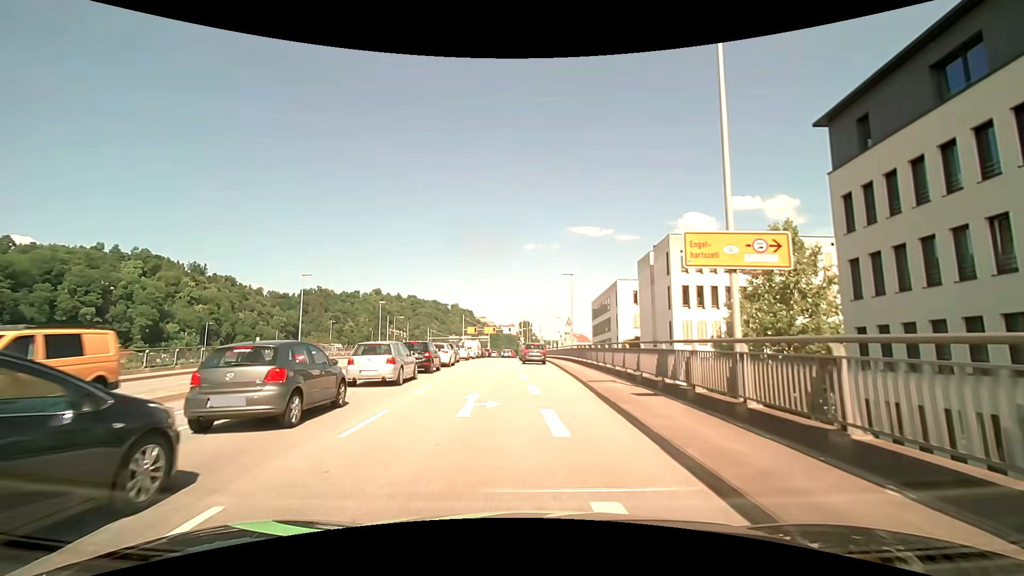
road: primary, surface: asphalt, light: Day
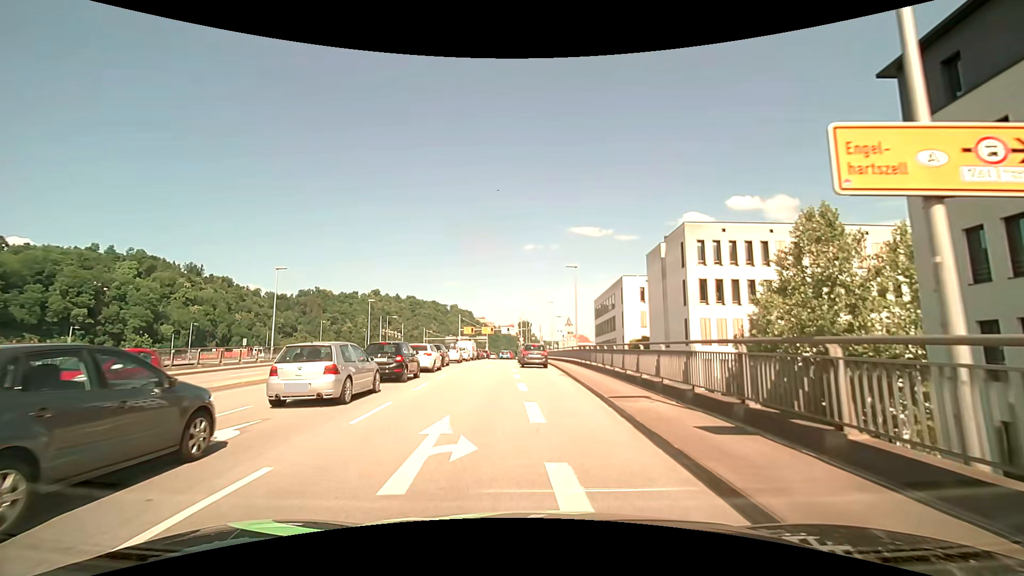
(0.0, +4.6) m; 0°
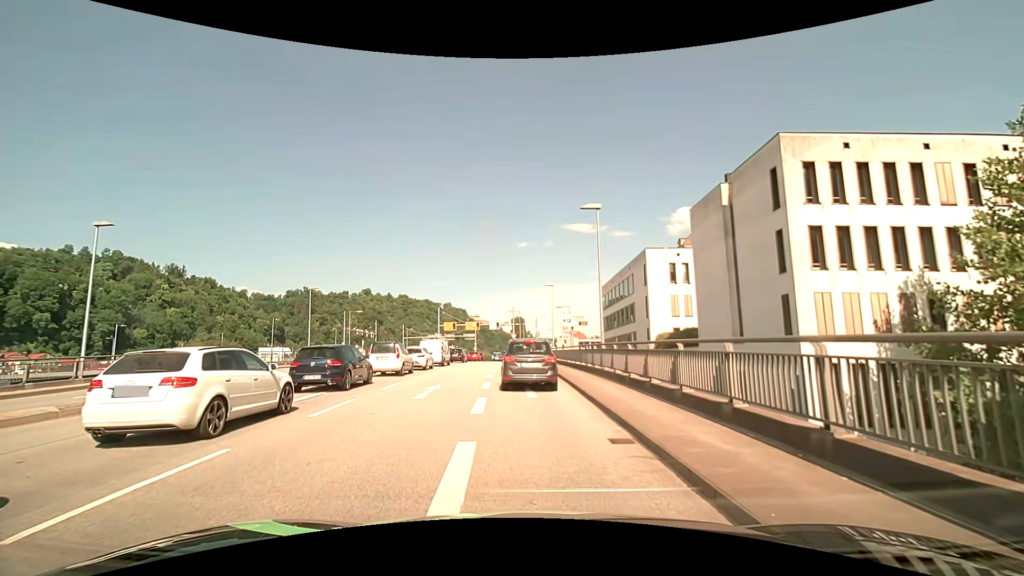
(+0.1, +16.2) m; 0°
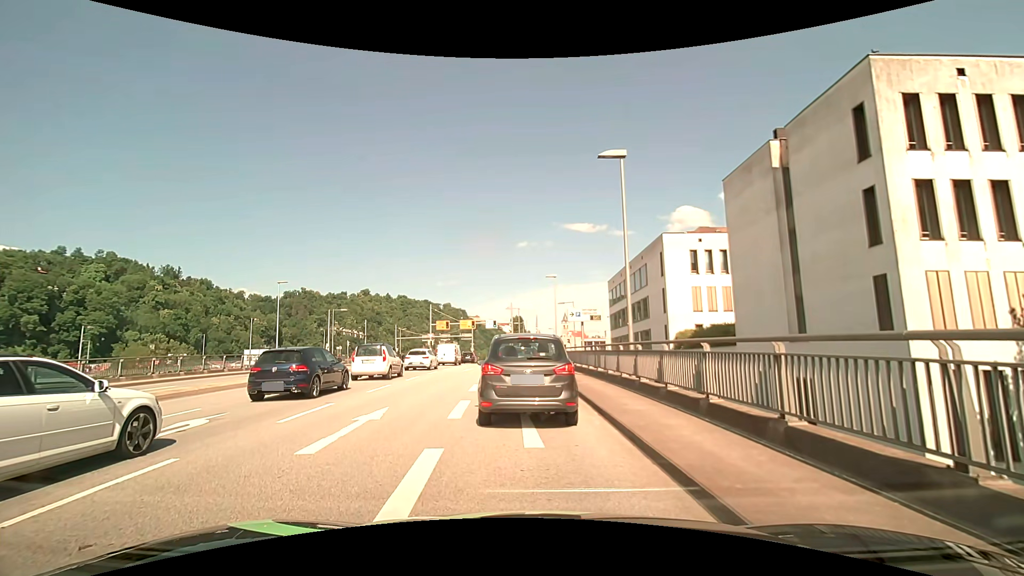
(+0.1, +6.1) m; +1°
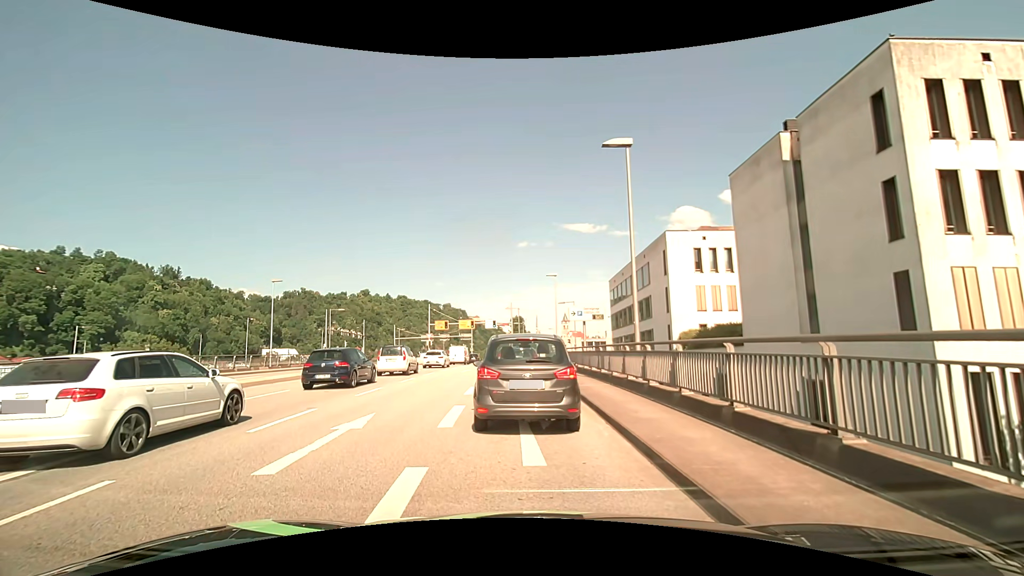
(0.0, +1.0) m; 0°
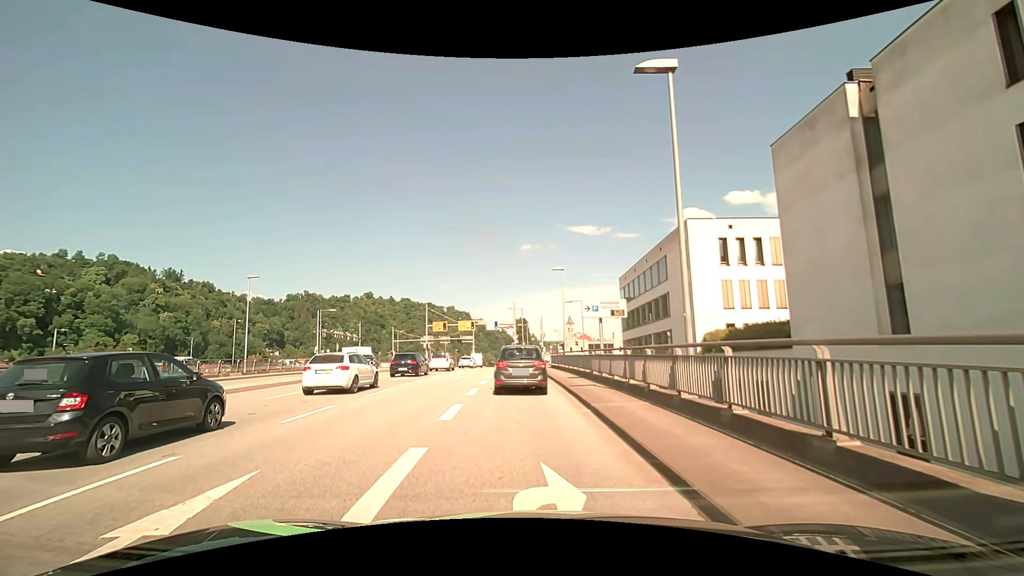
(0.0, +4.9) m; -2°
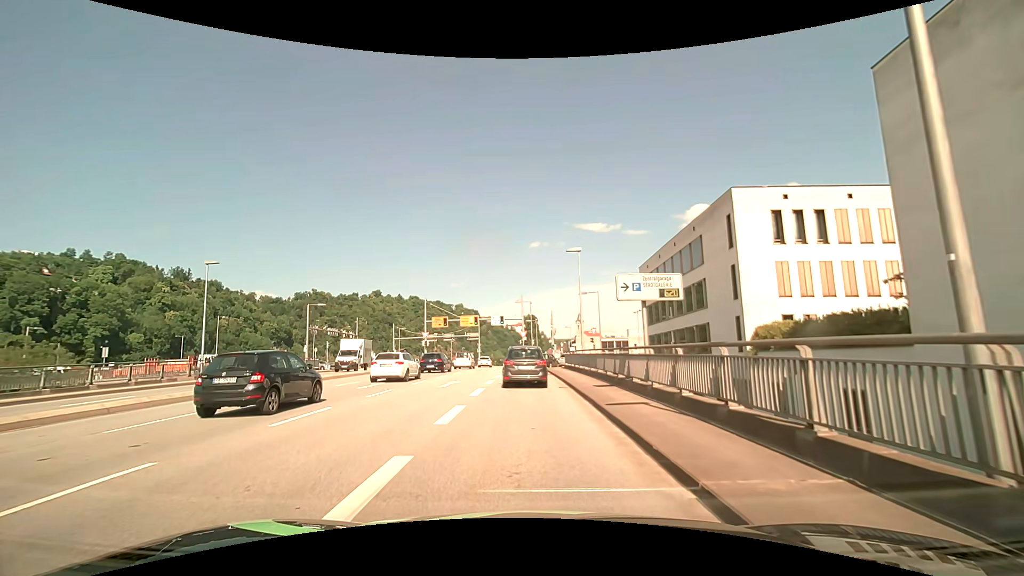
(+0.1, +6.7) m; 0°
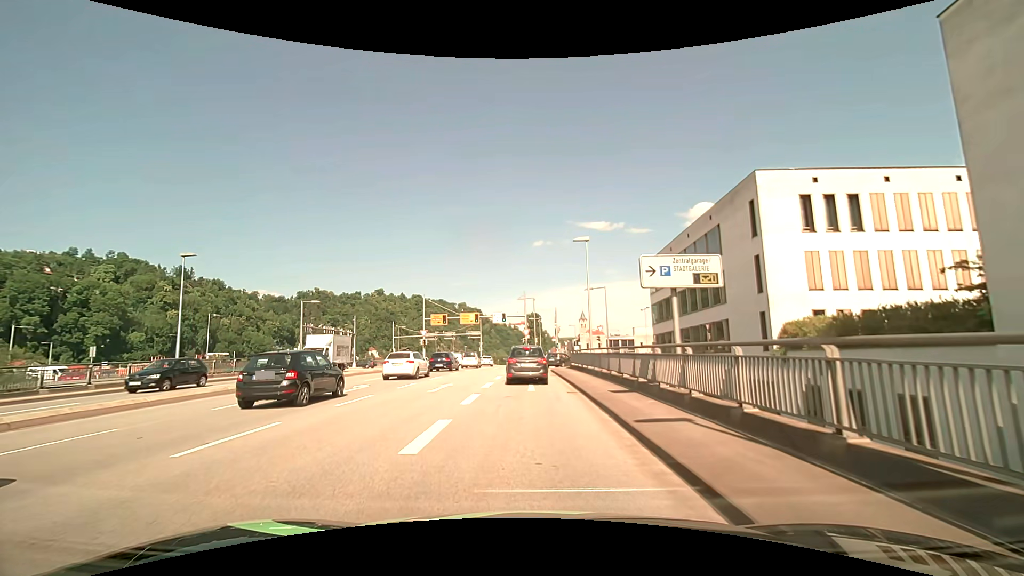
(0.0, +2.8) m; 0°
